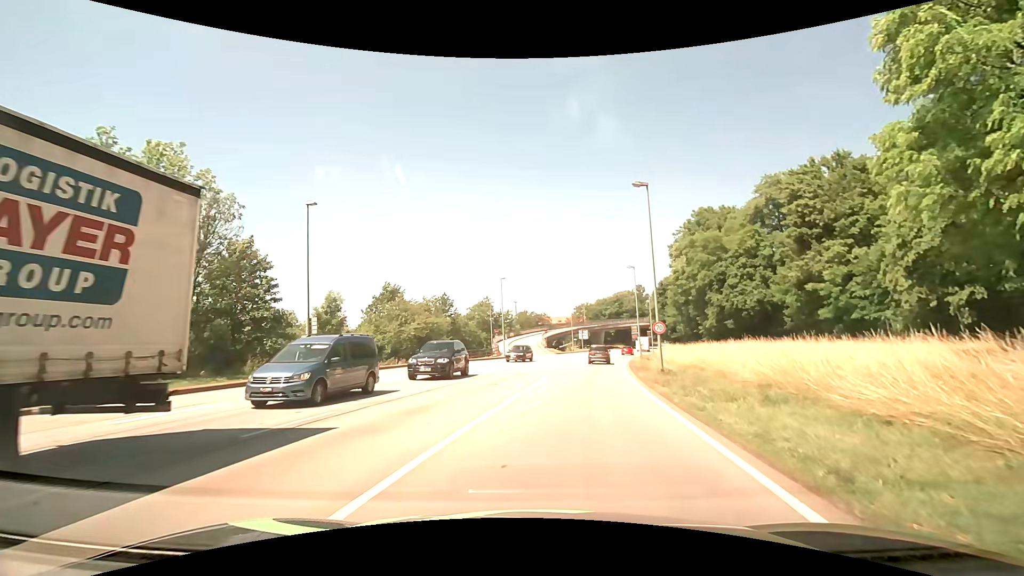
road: primary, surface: asphalt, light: Day
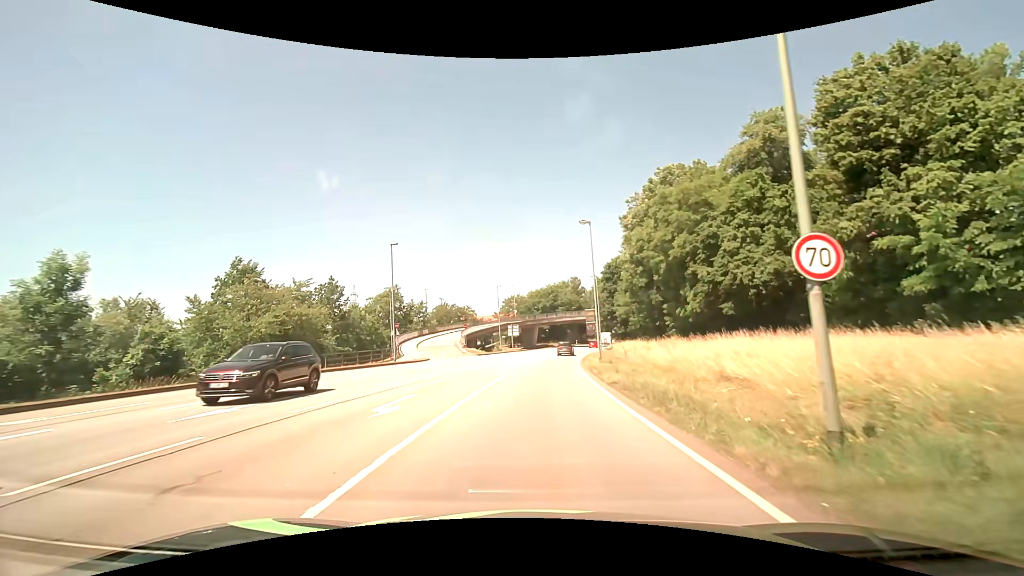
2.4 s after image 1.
(+2.0, +20.7) m; +8°
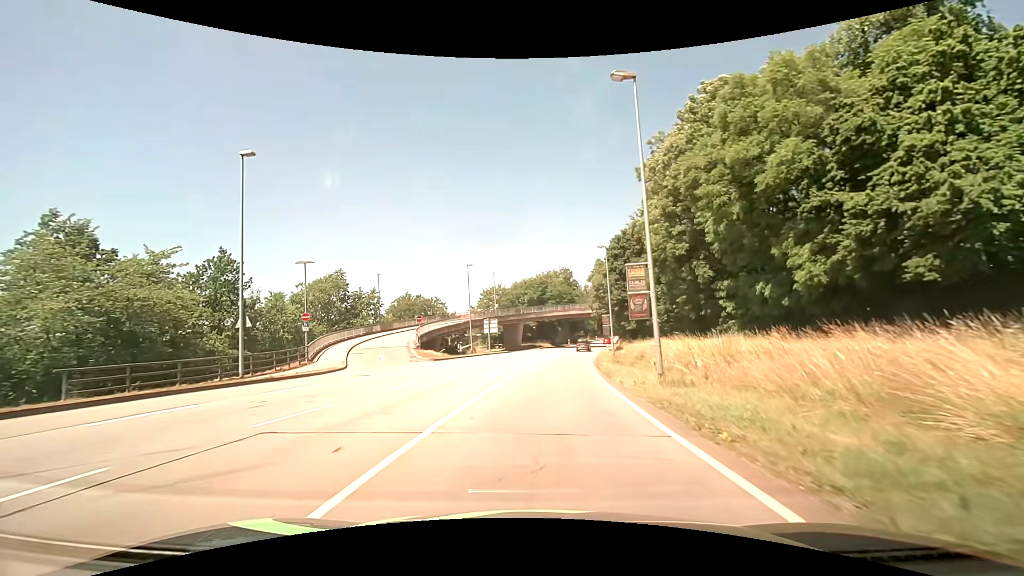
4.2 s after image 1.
(+0.2, +20.1) m; +1°
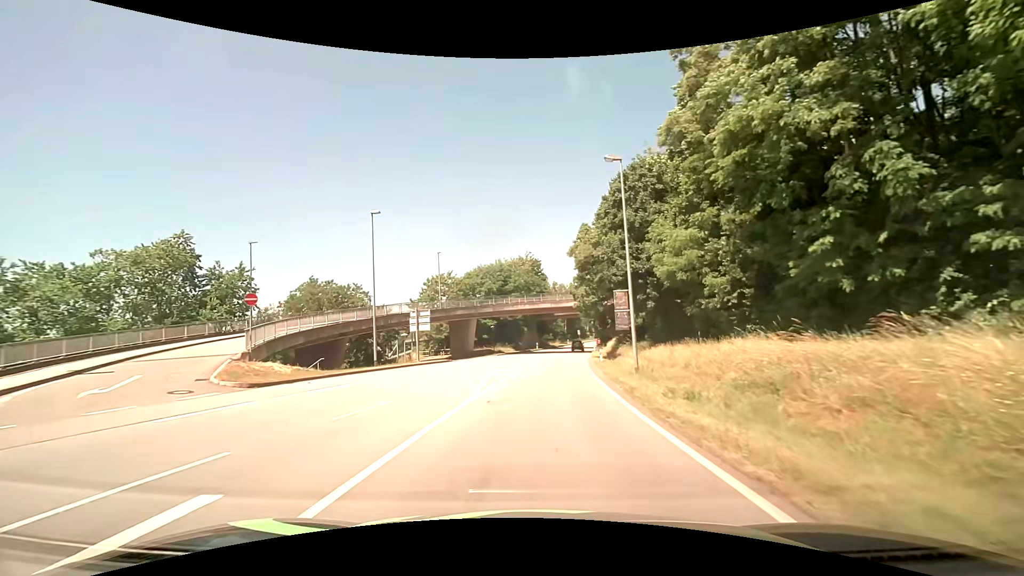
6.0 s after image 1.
(+0.9, +23.1) m; +4°
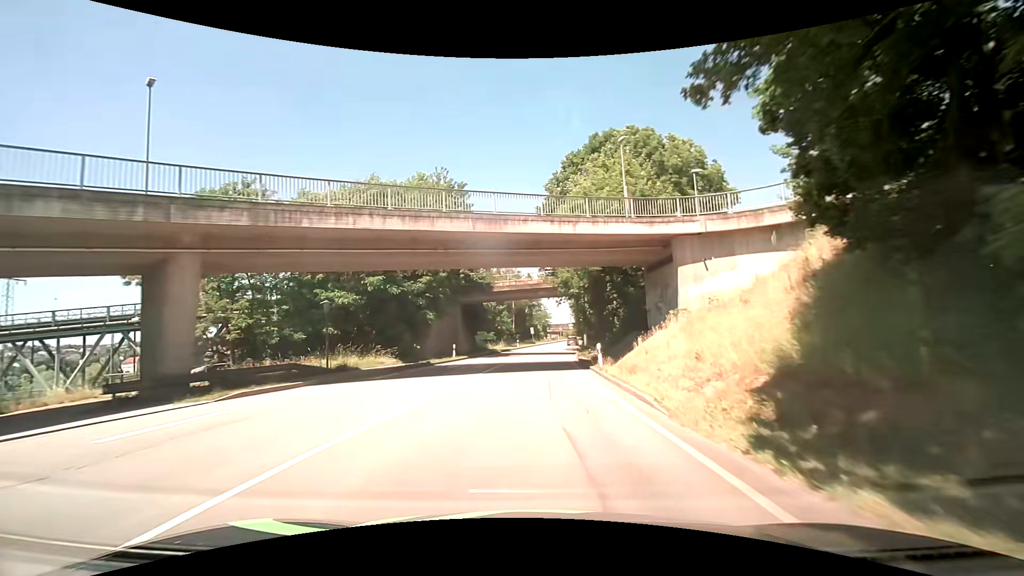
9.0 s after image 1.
(+2.3, +43.7) m; +6°
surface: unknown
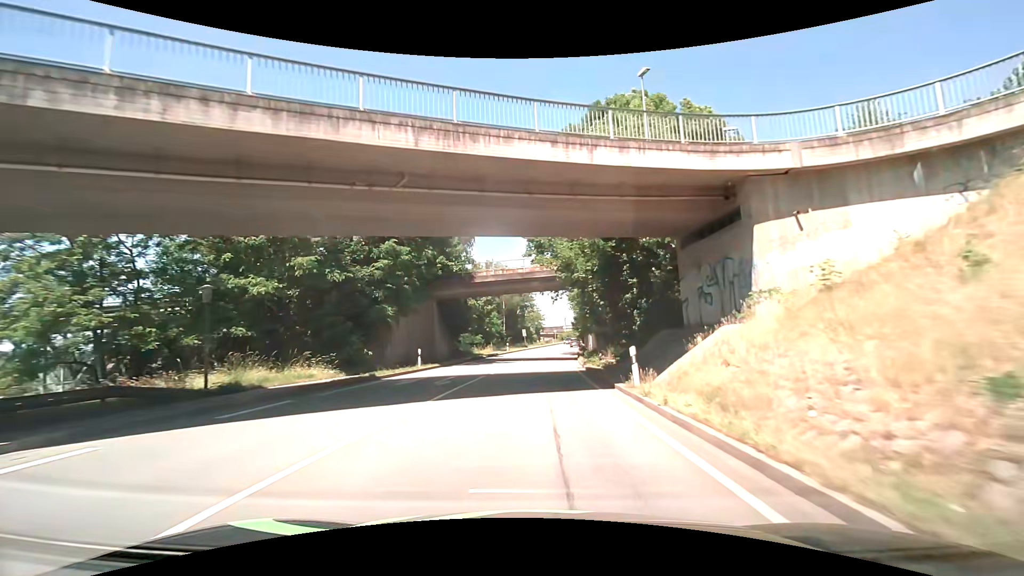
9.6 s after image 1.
(+0.1, +9.3) m; +1°
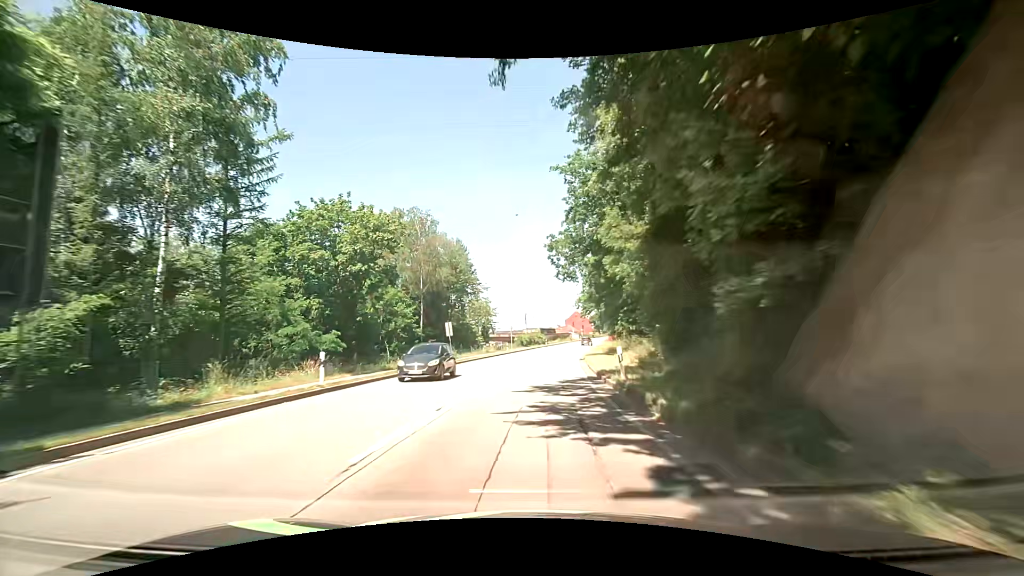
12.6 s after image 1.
(+2.2, +47.5) m; +6°
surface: asphalt
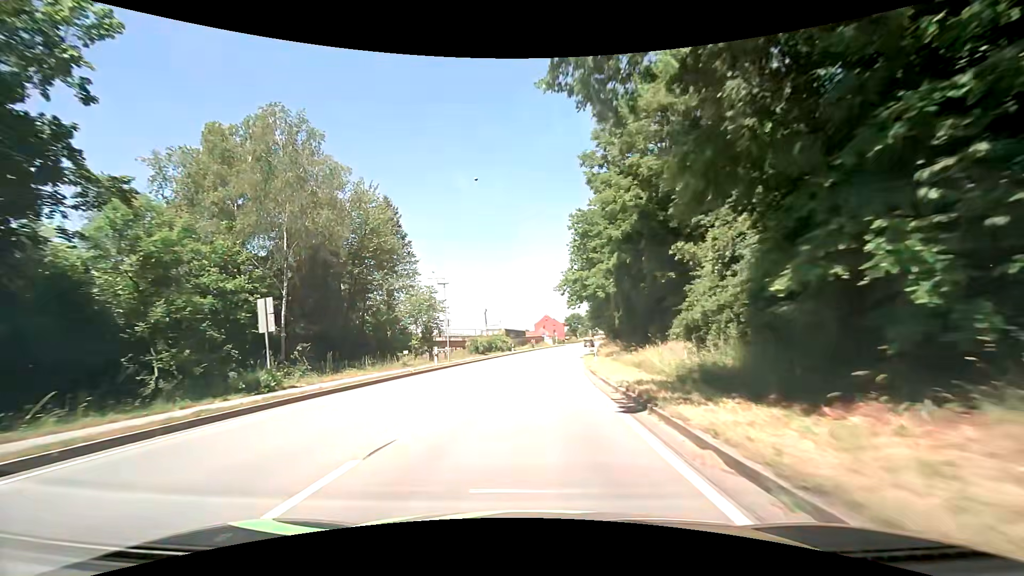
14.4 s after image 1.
(+0.7, +27.7) m; +3°
(0, +10) (0, +20) (+1, +30) (+2, +40) (+3, +50) (+4, +60) (+5, +70) (+7, +80) (+9, +89) (+11, +99) m
